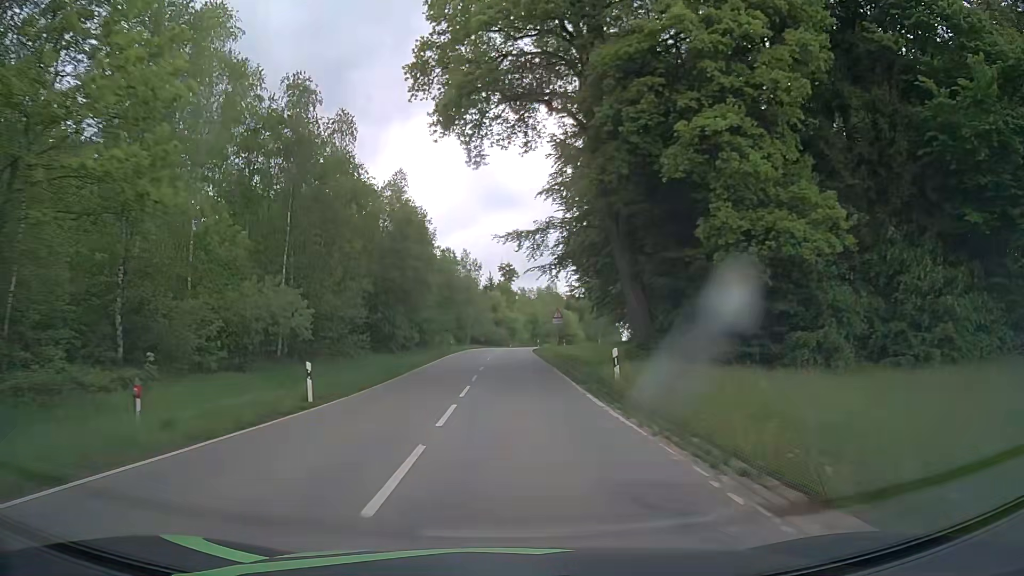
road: tertiary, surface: asphalt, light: Day
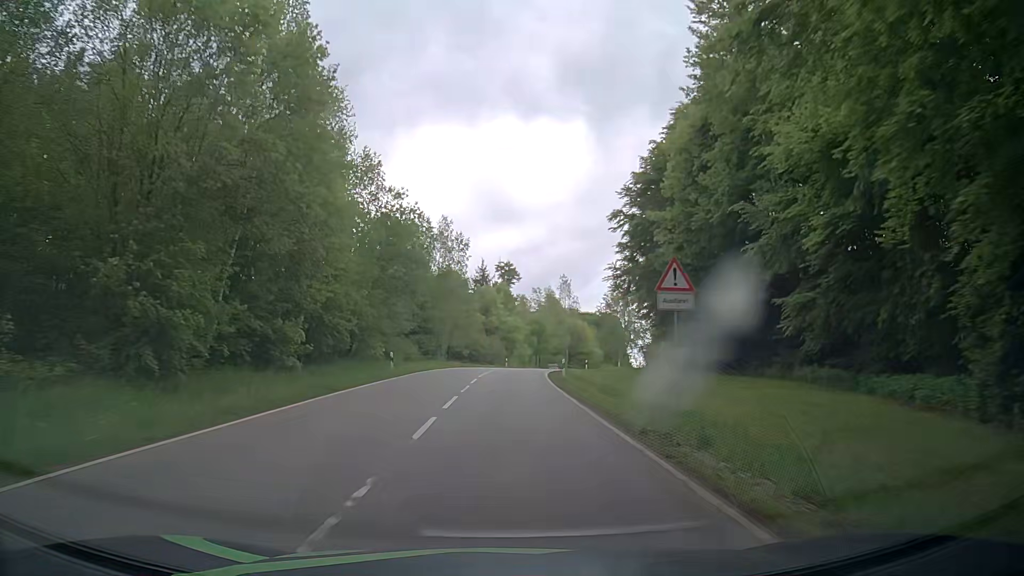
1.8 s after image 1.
(0.0, +32.7) m; 0°
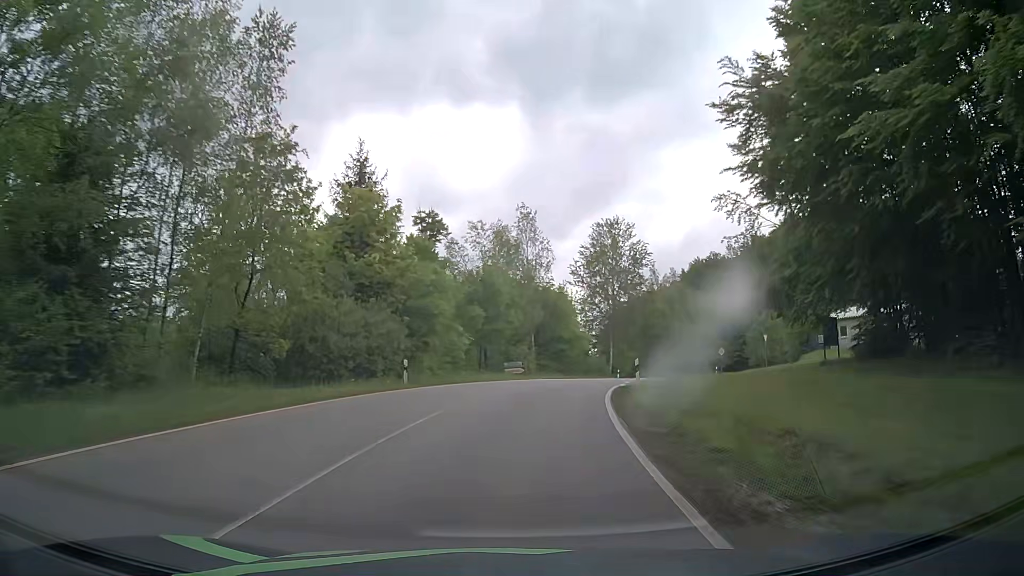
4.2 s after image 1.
(+1.4, +44.8) m; +5°
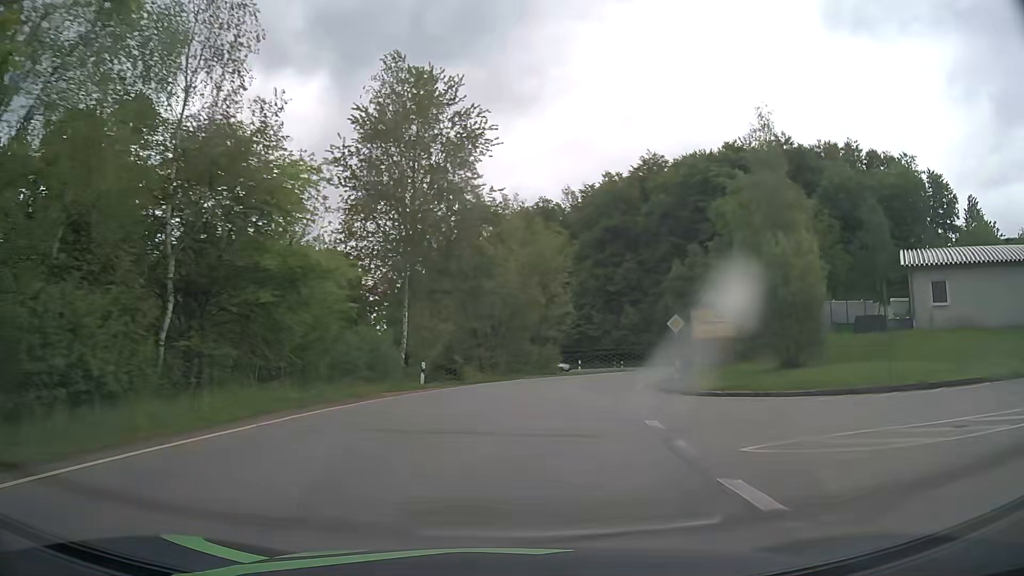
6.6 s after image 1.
(+6.1, +38.7) m; +19°
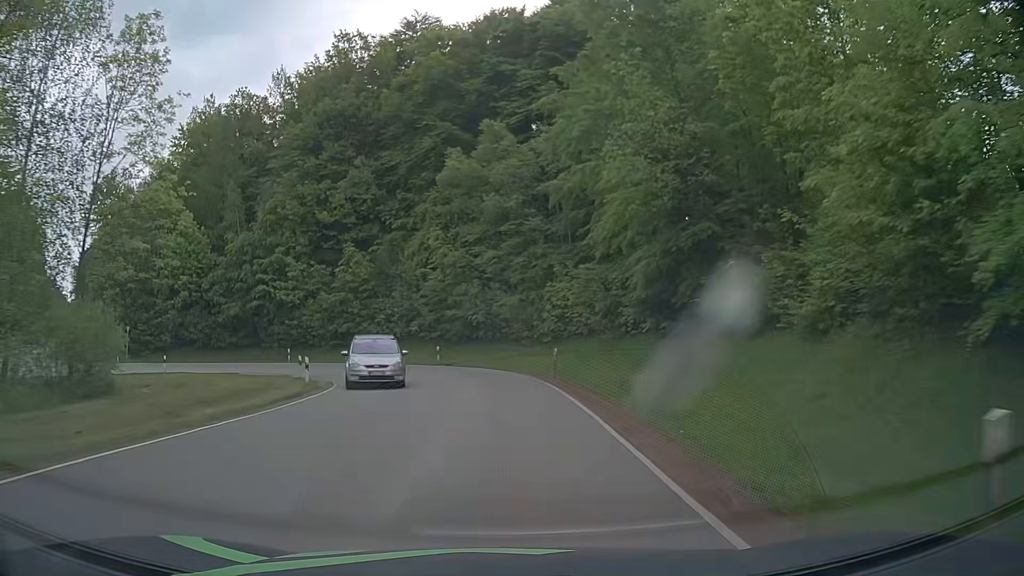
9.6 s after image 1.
(+9.0, +45.2) m; +22°
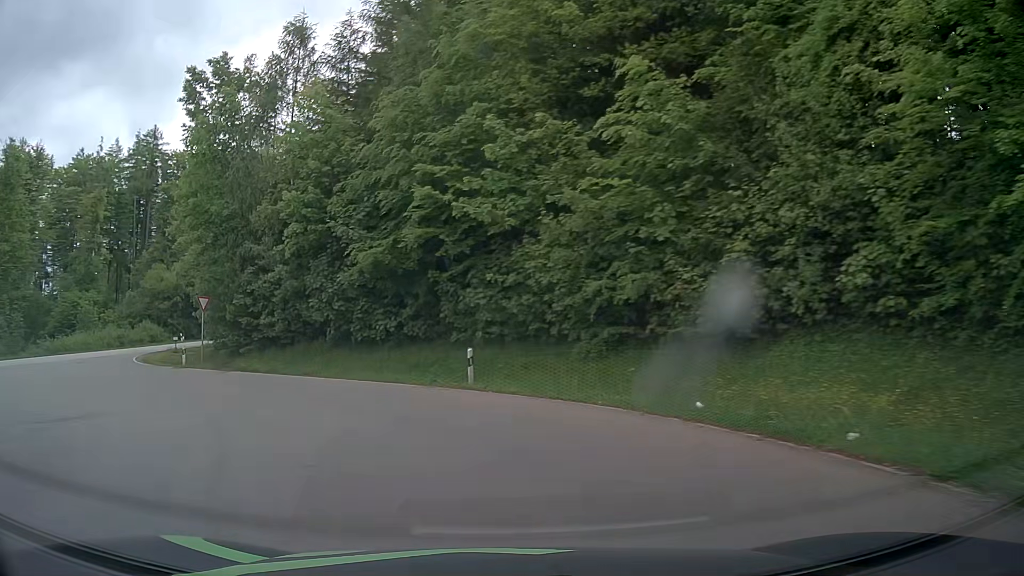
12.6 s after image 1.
(-5.2, +34.3) m; -31°
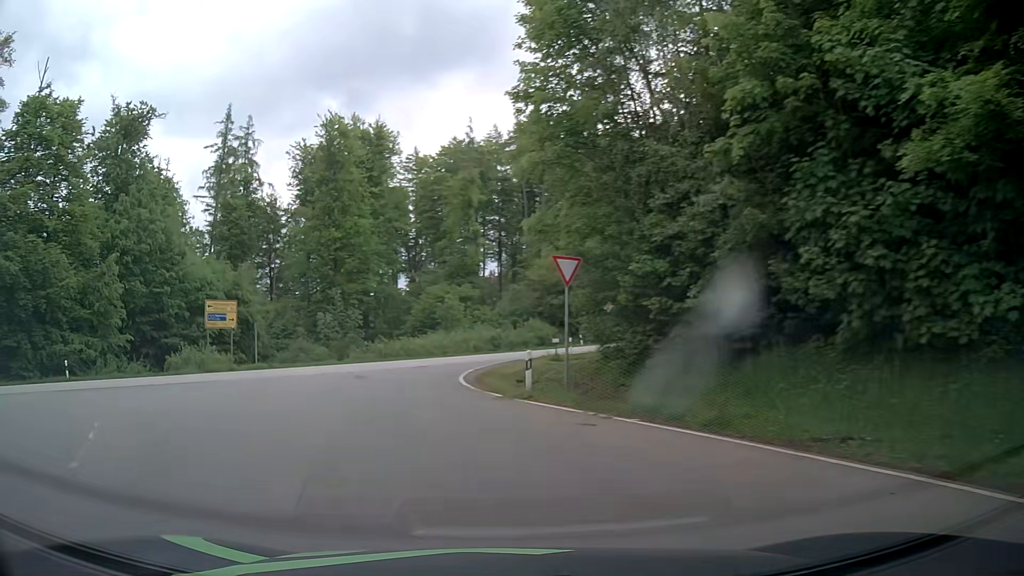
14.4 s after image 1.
(-5.2, +15.3) m; -37°
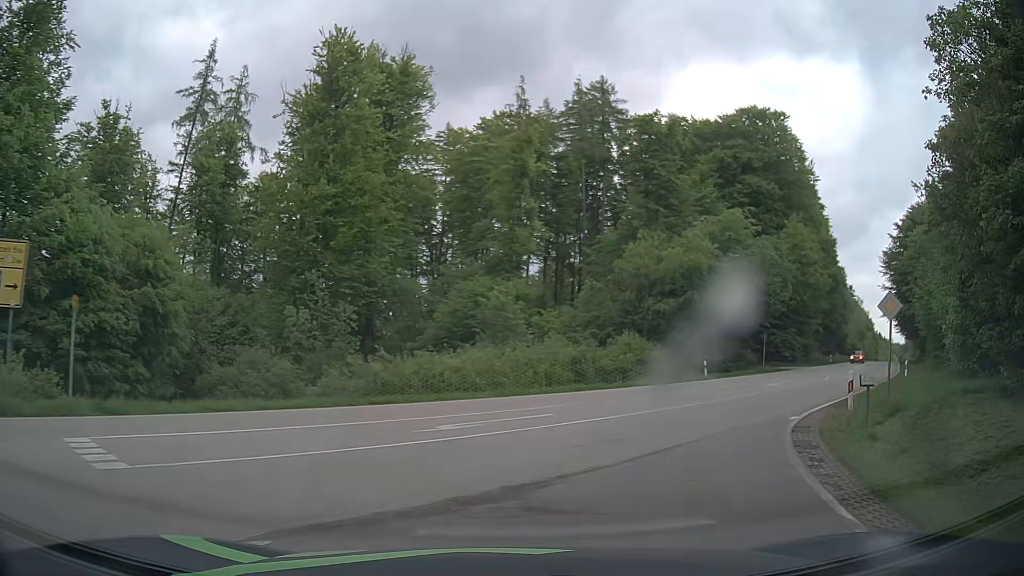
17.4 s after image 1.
(-3.7, +23.6) m; -2°
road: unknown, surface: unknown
(+2, +10) (+6, +19) (+13, +26) (+19, +34) (+25, +42) (+31, +50) (+37, +58) (+42, +67) (+48, +75) (+54, +83) m
